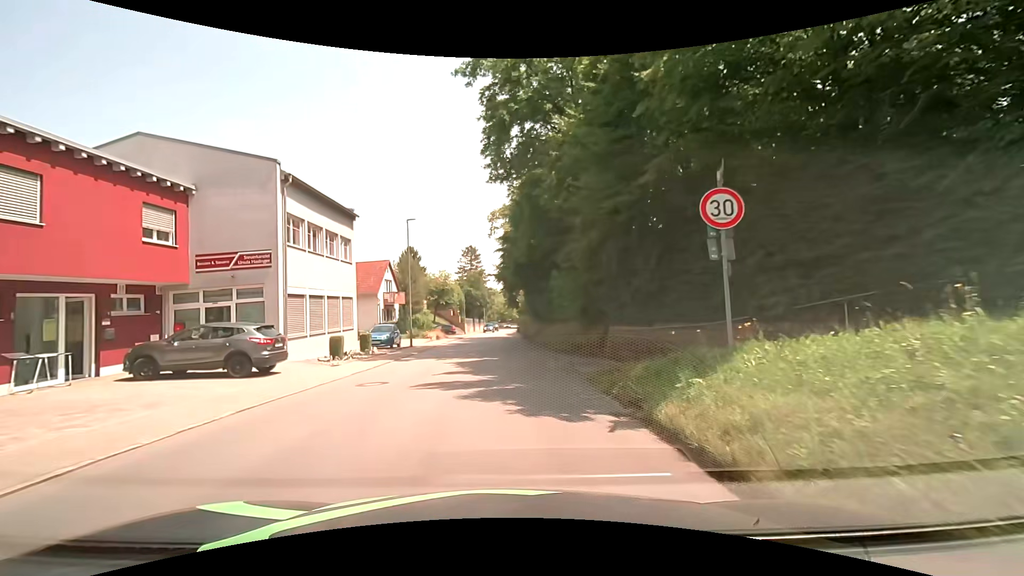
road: tertiary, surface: asphalt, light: Day
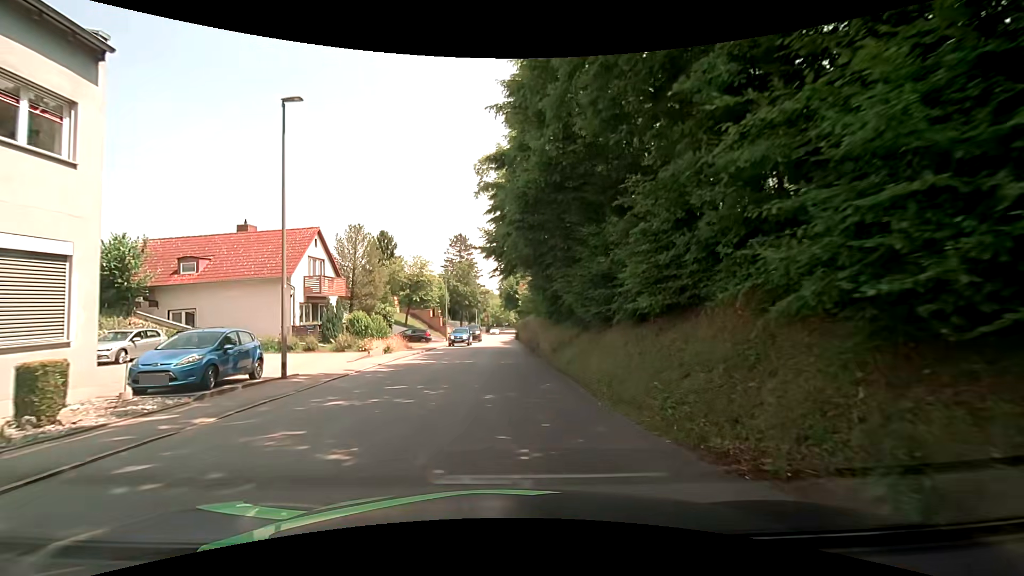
(+0.1, +17.8) m; +1°
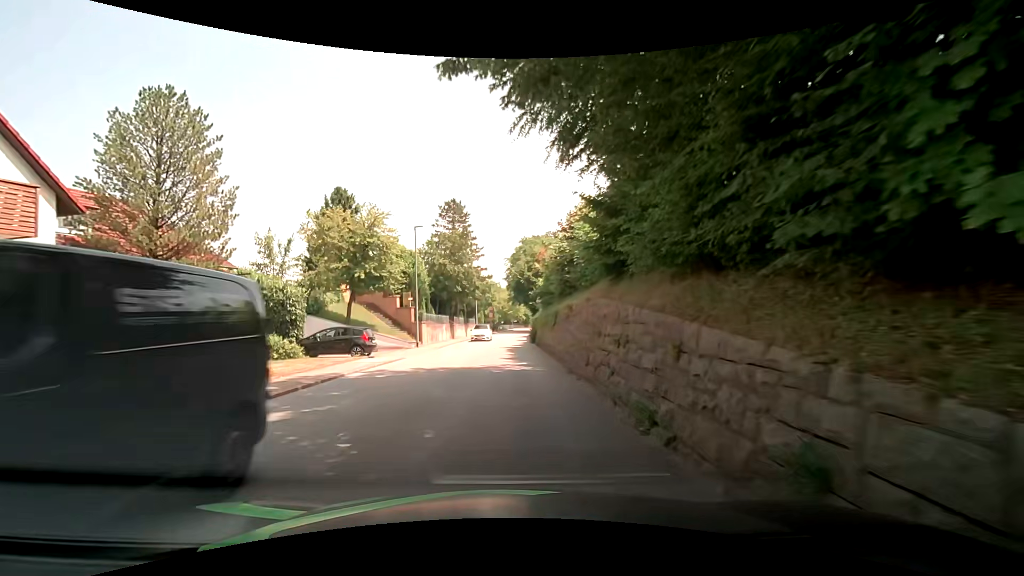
(-0.5, +22.4) m; -1°
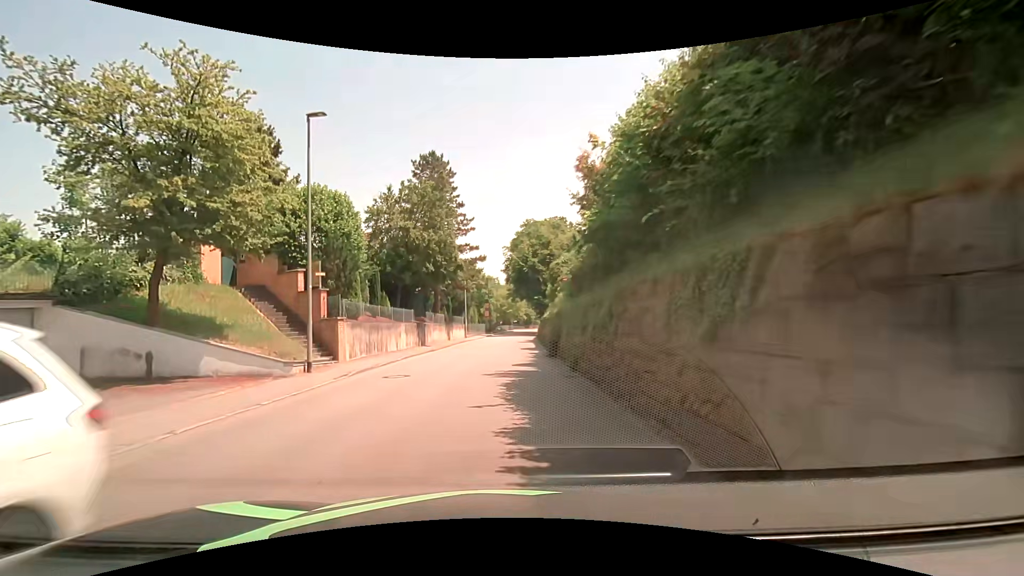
(+0.1, +18.0) m; -1°
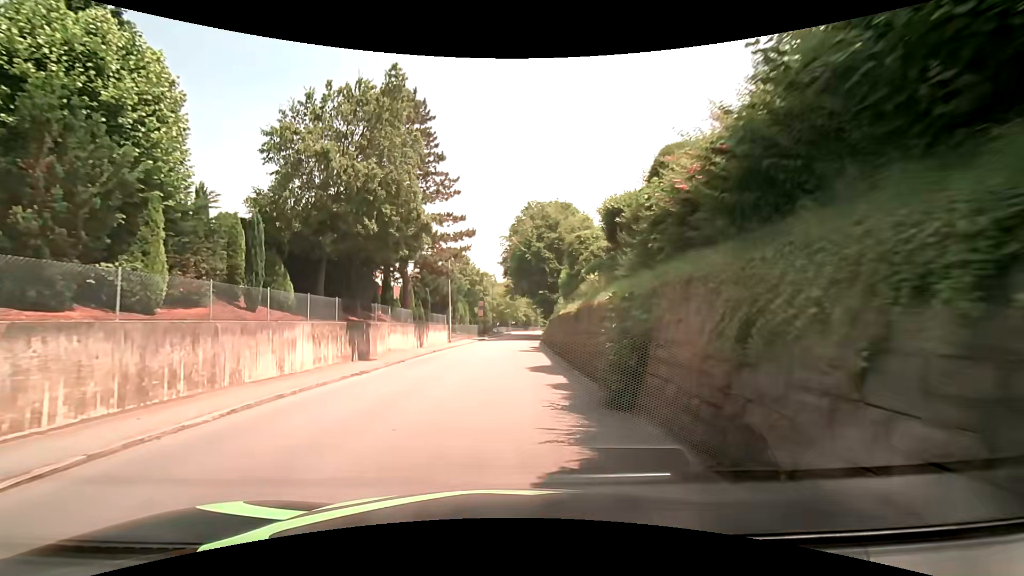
(+0.2, +13.4) m; +1°
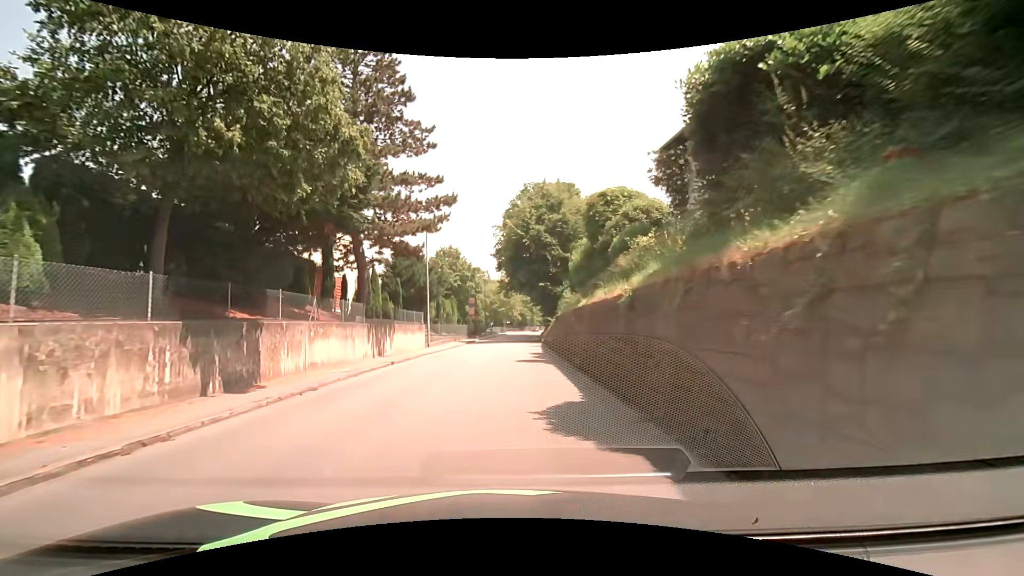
(0.0, +8.9) m; +1°
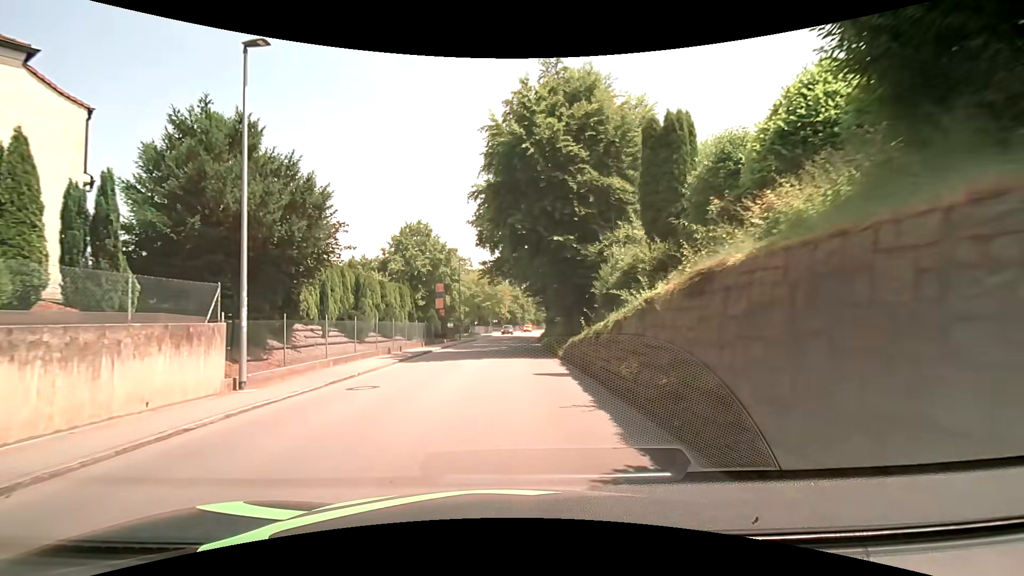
(0.0, +22.3) m; 0°
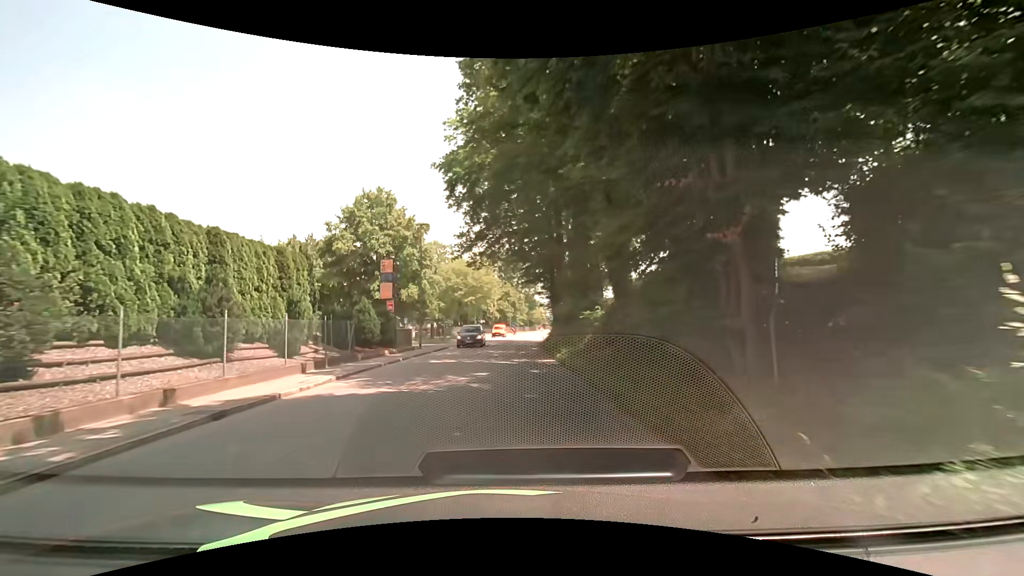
(+0.3, +17.9) m; +1°
(0, +10) (0, +20) (+1, +30) (+1, +40) (+2, +50) (+3, +60) (+4, +70) (+5, +80) (+6, +90) (+7, +100) m
